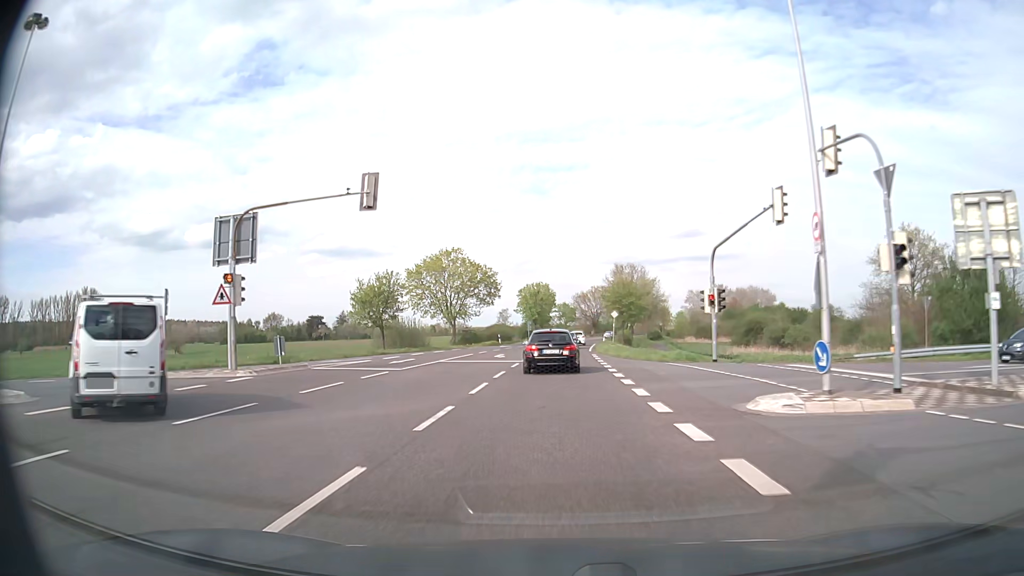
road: primary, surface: asphalt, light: Day
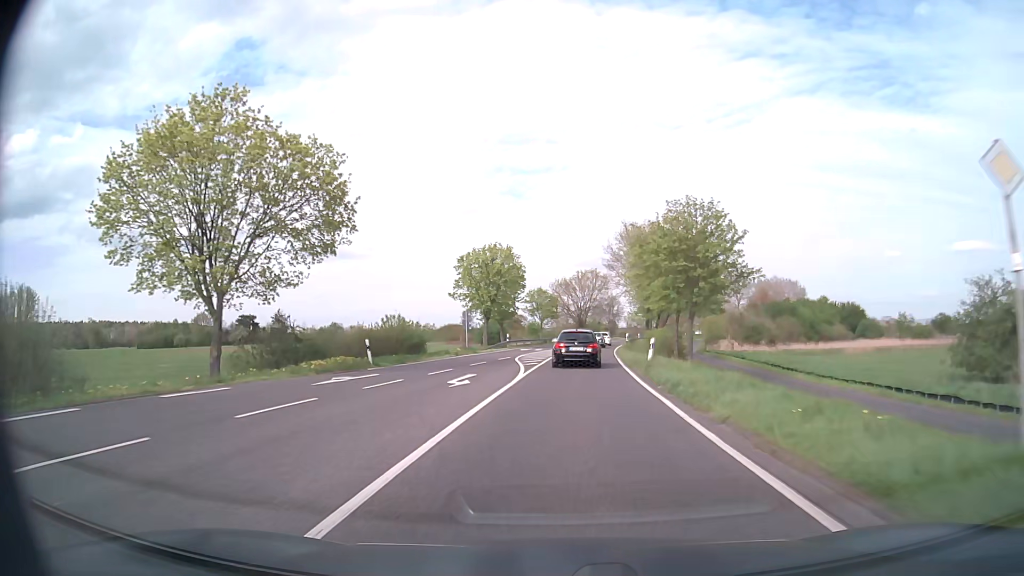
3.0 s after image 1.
(+0.4, +48.3) m; +2°
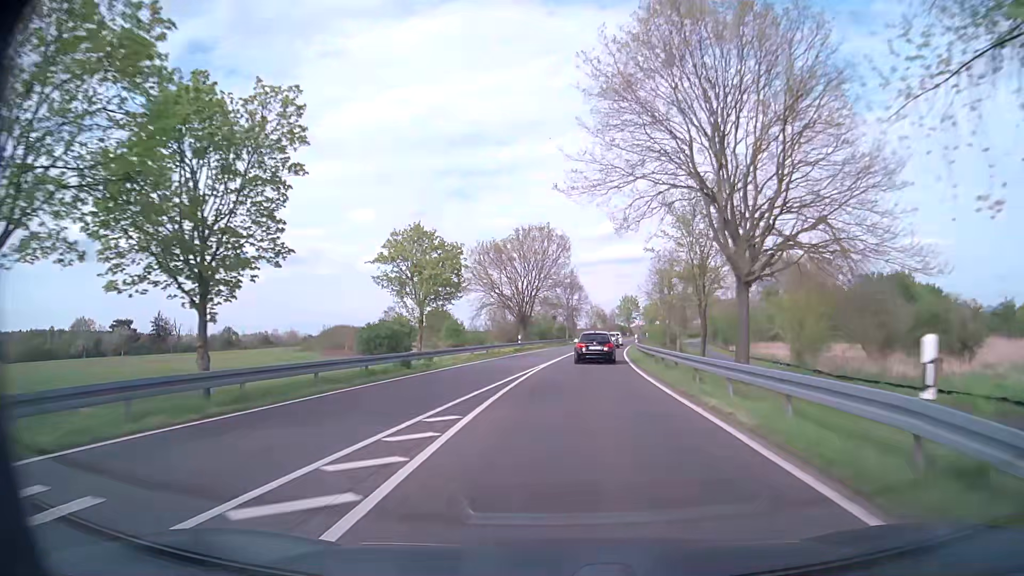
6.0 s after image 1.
(+2.4, +52.5) m; +5°
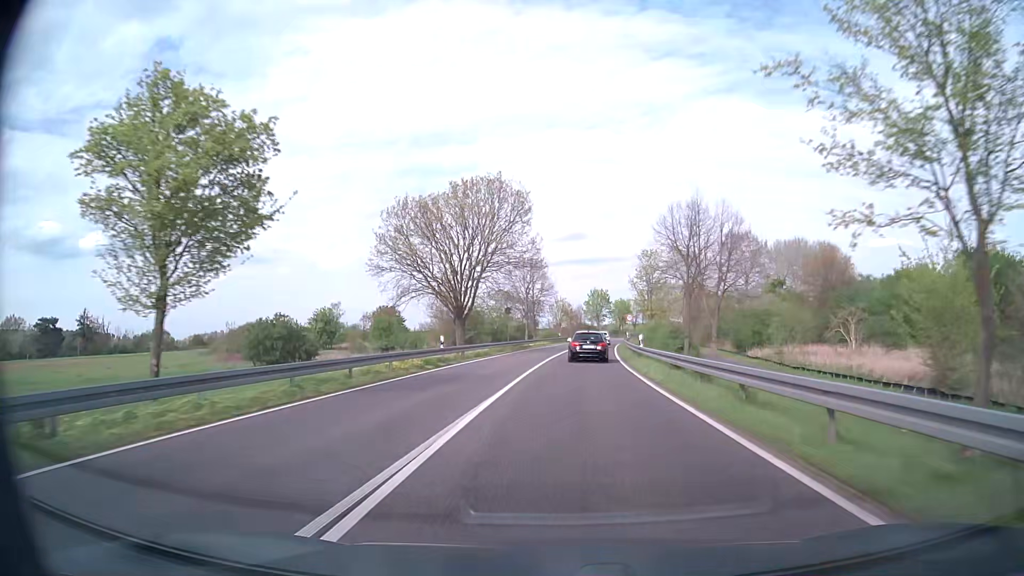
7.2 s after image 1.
(+0.5, +22.2) m; +3°
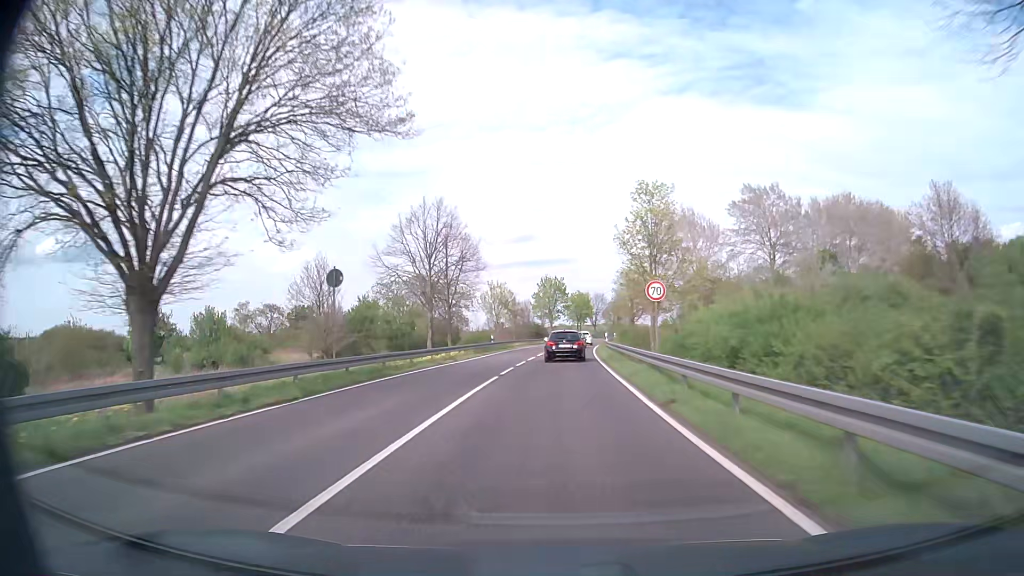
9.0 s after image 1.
(+1.4, +34.3) m; +4°
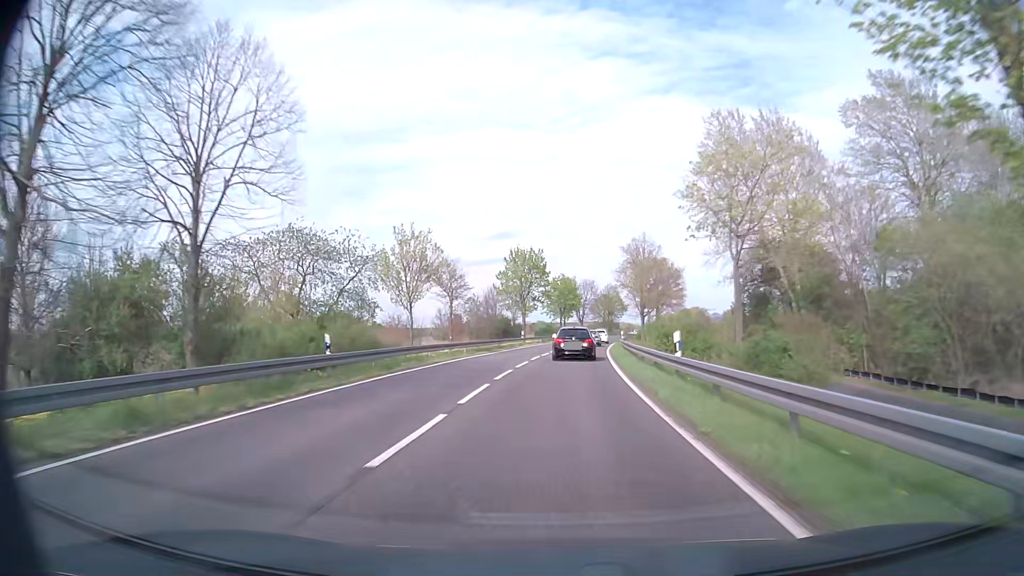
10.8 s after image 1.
(+0.4, +34.7) m; +1°
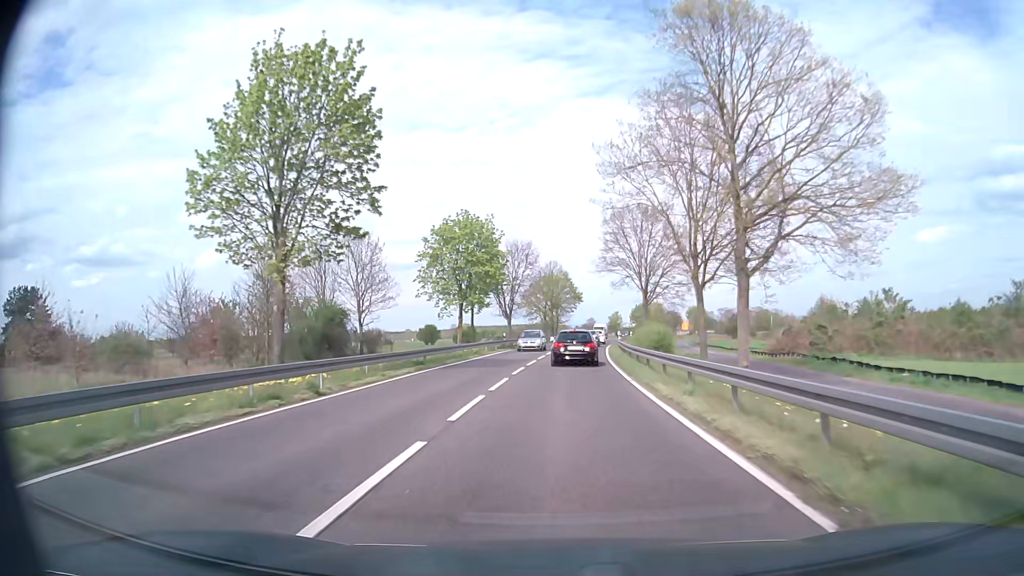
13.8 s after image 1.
(+2.6, +56.2) m; +6°
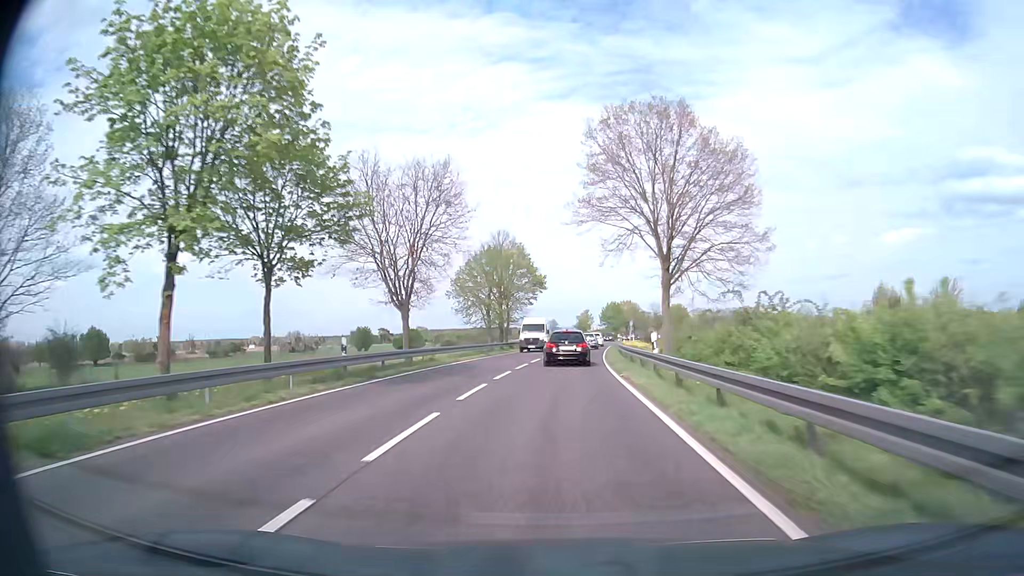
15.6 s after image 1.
(+1.1, +33.0) m; +4°
(0, +10) (0, +20) (+1, +30) (+1, +40) (+2, +50) (+3, +60) (+4, +70) (+5, +80) (+6, +90) (+8, +100) m
